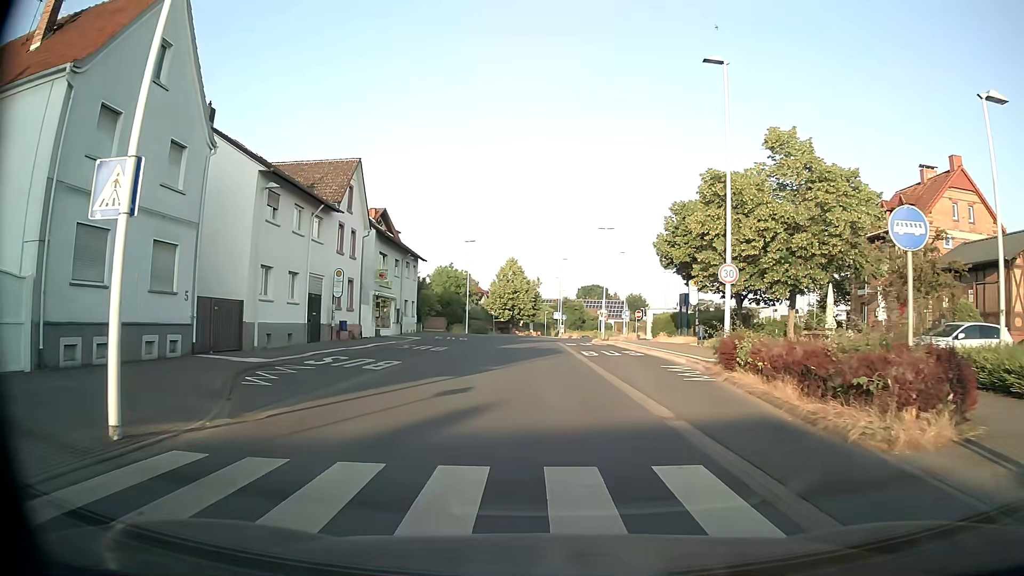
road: tertiary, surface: asphalt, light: Day
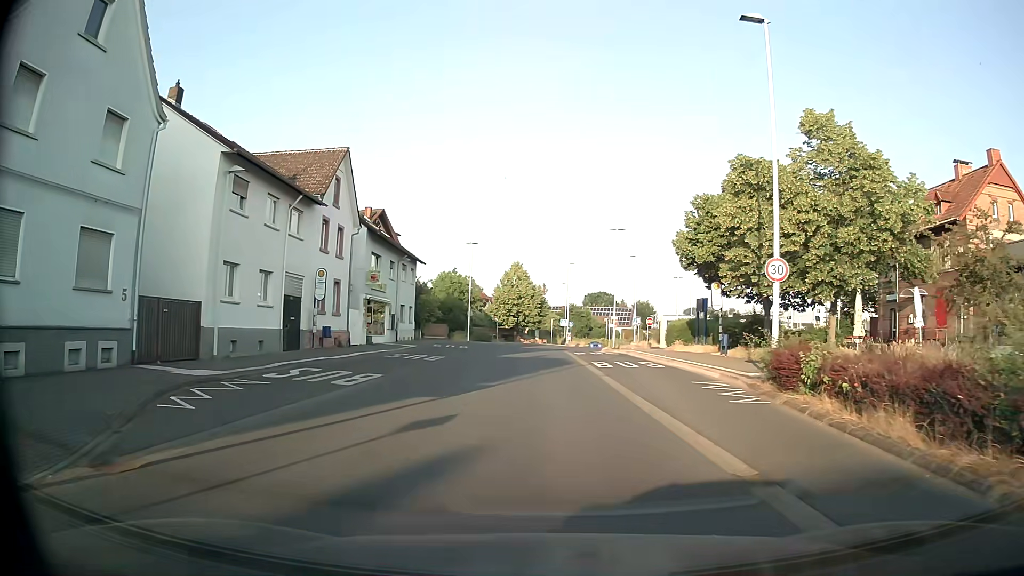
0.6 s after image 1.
(0.0, +3.8) m; 0°
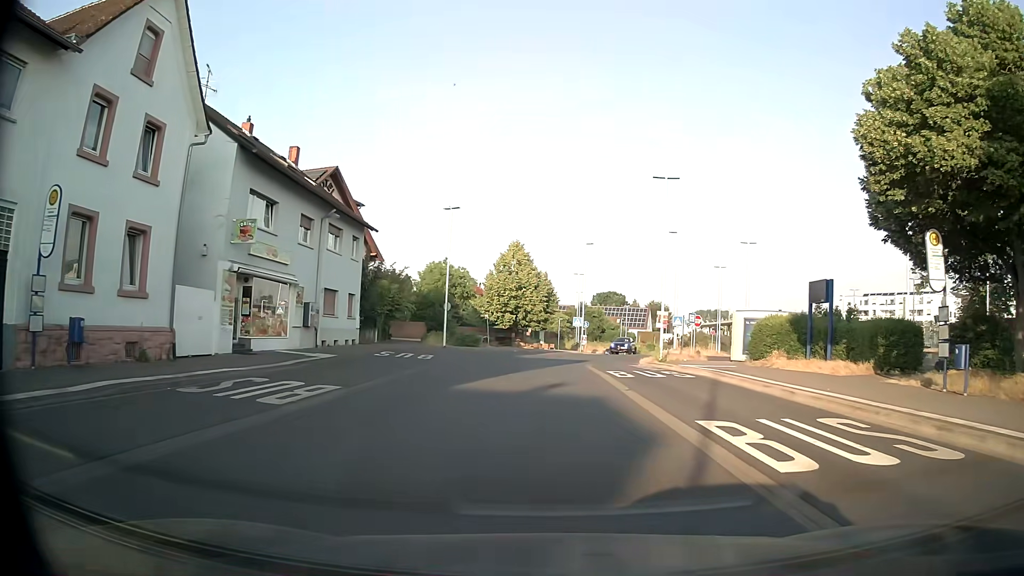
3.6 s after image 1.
(-0.1, +19.4) m; 0°
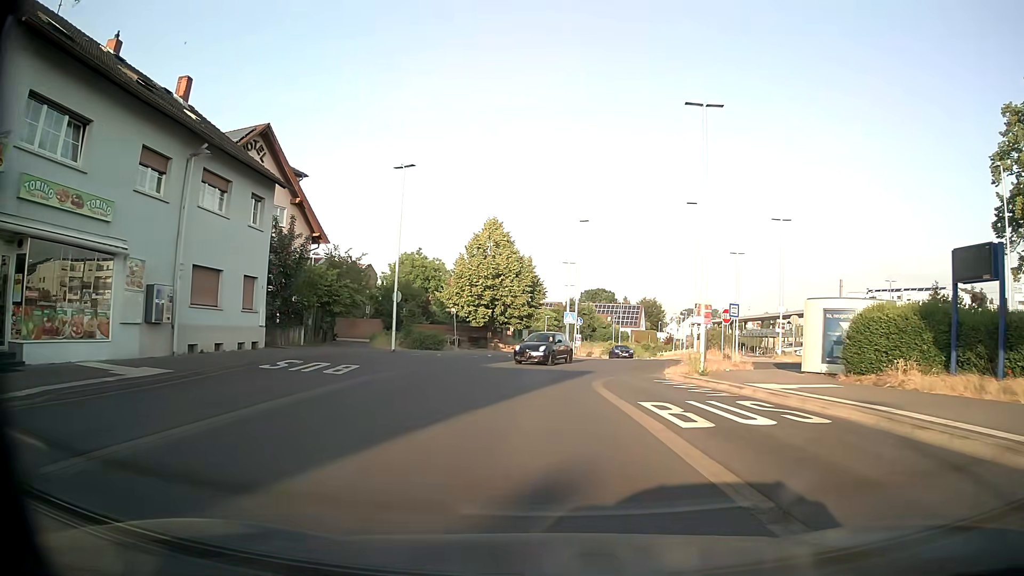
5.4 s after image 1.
(+0.2, +11.9) m; +1°
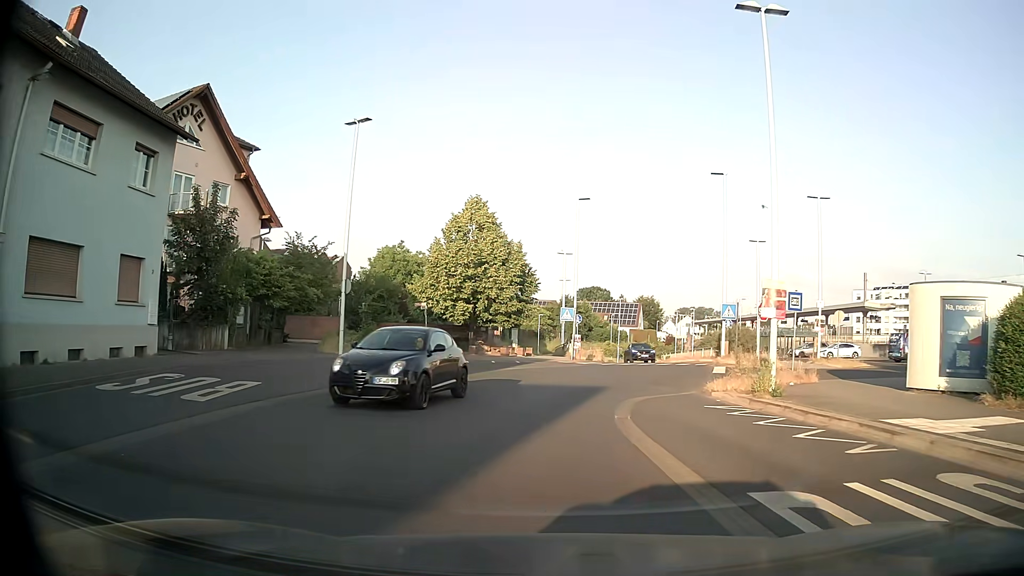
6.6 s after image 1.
(0.0, +8.0) m; +1°
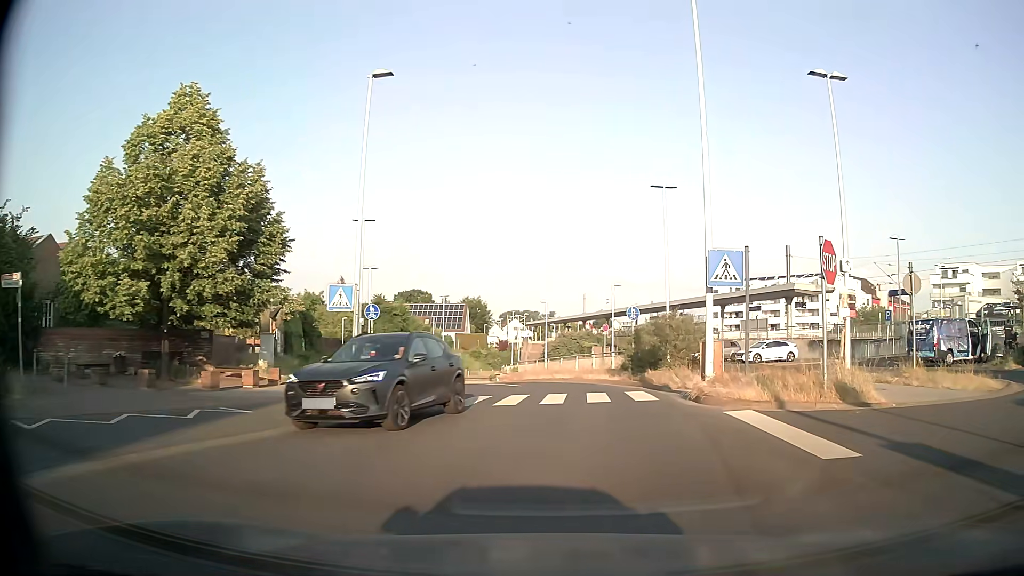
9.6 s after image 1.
(+1.7, +20.4) m; +15°
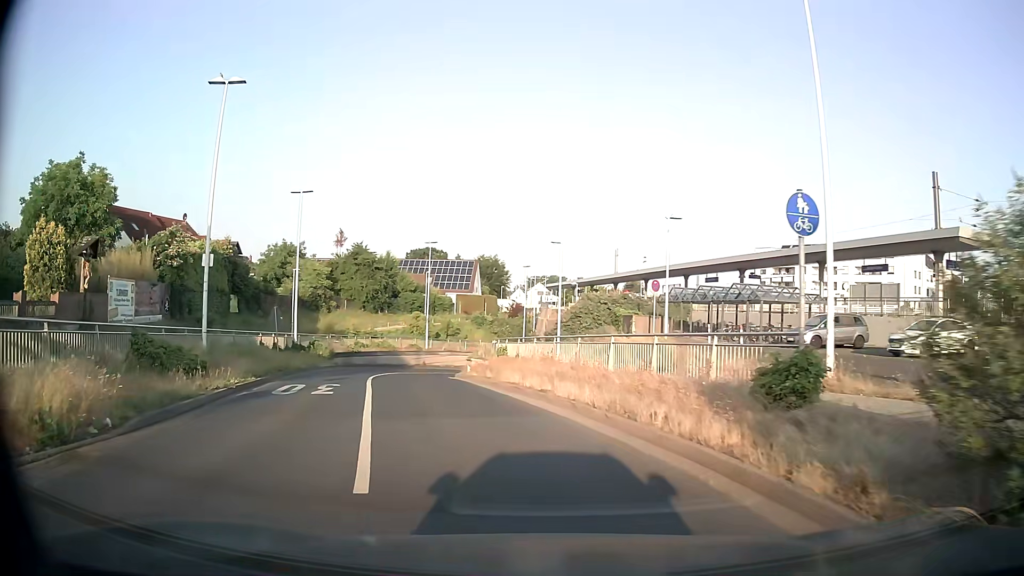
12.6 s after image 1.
(+0.7, +20.1) m; -3°
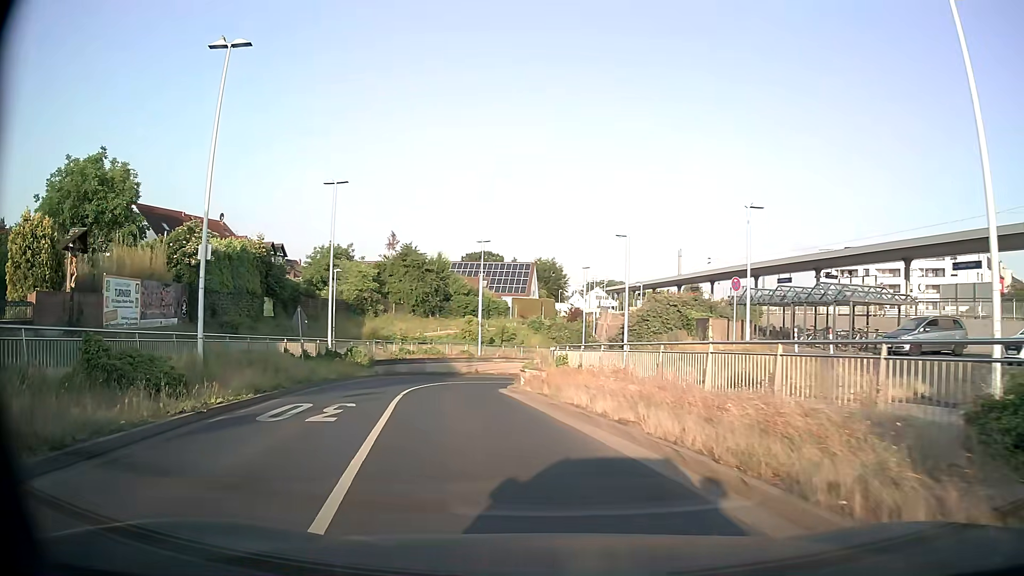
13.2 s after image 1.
(-0.2, +4.1) m; -5°
